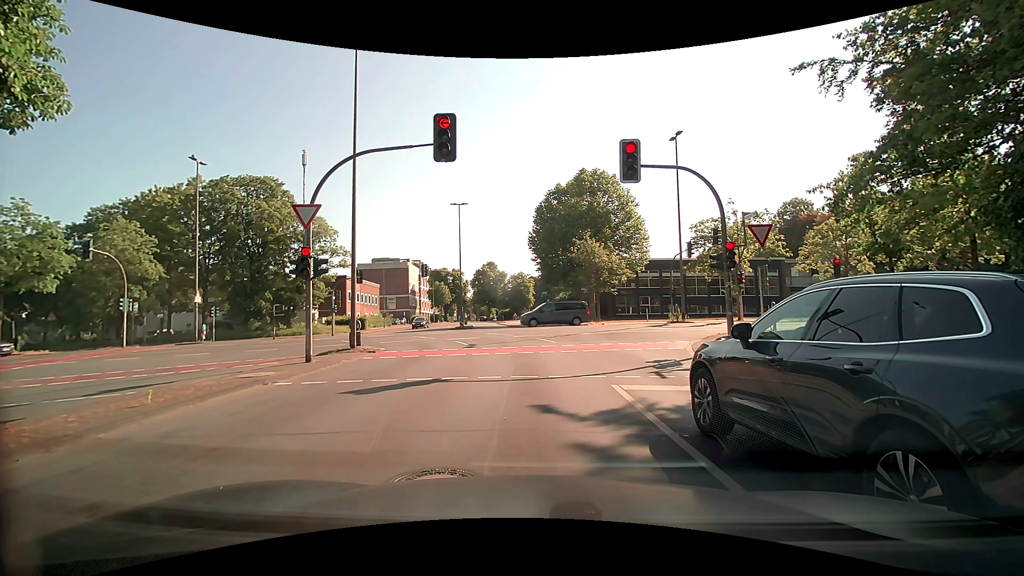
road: tertiary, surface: asphalt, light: Day
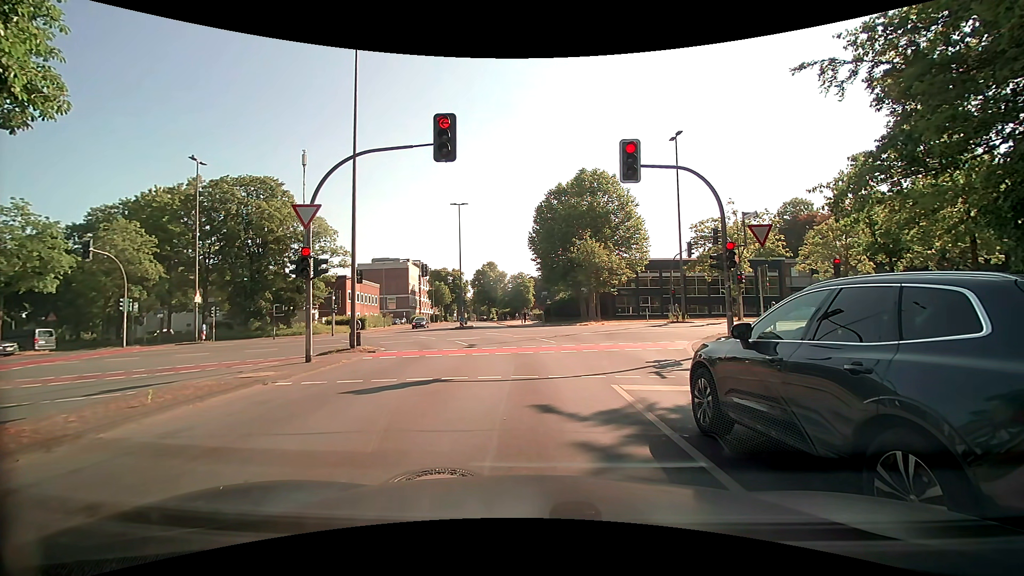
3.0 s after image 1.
(0.0, 0.0) m; 0°
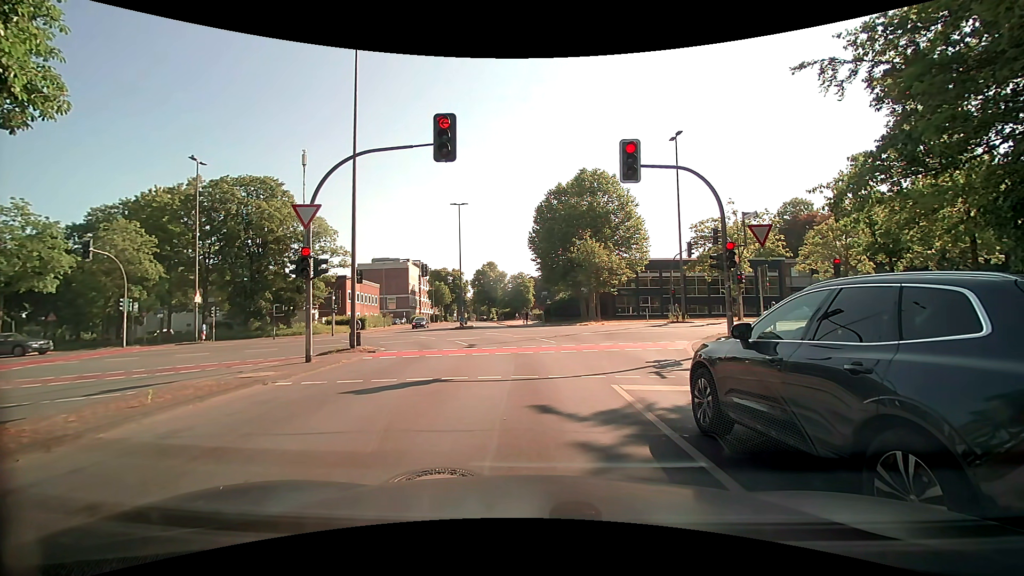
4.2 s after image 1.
(0.0, 0.0) m; 0°
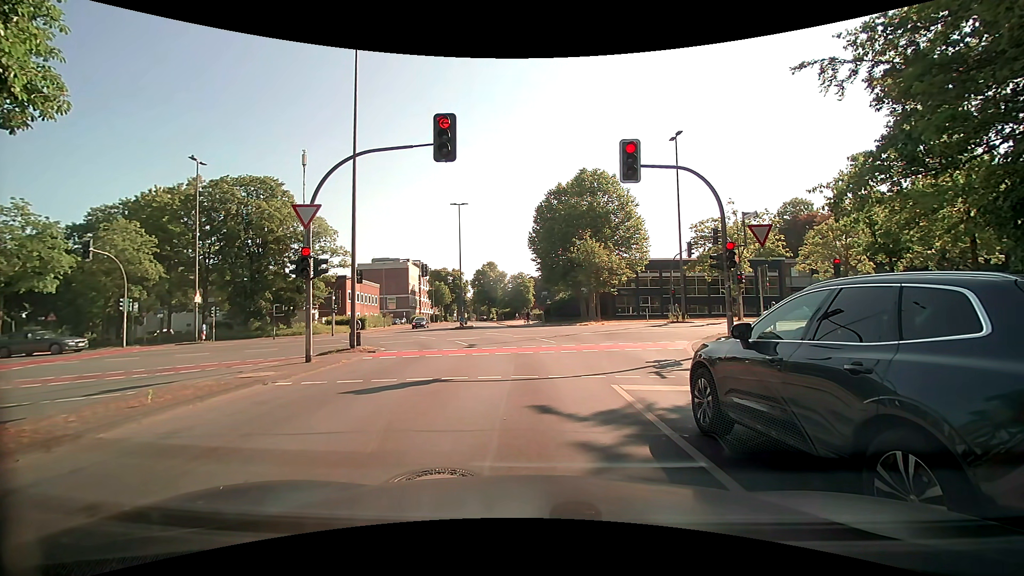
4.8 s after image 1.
(0.0, 0.0) m; 0°
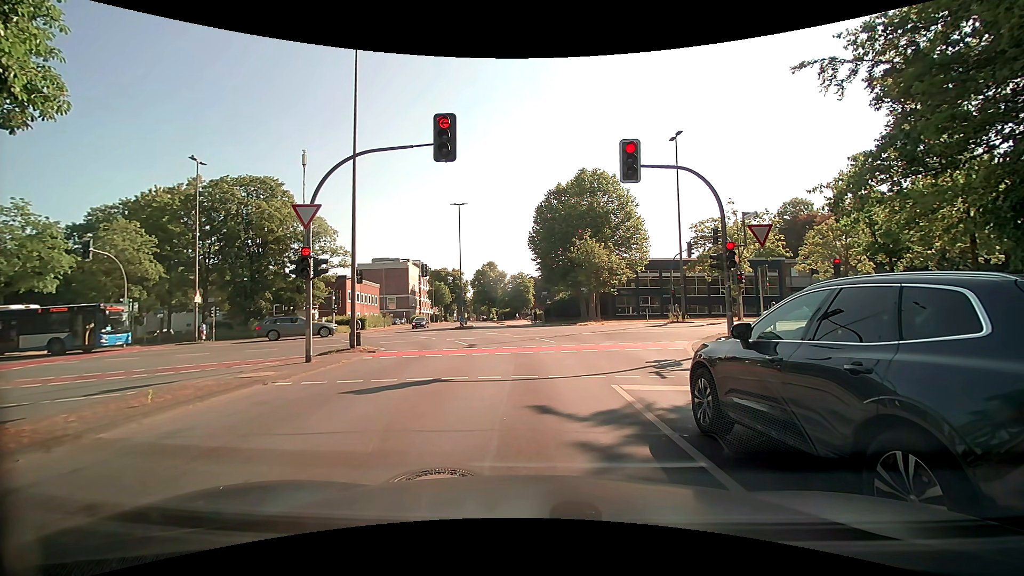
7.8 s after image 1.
(0.0, 0.0) m; 0°
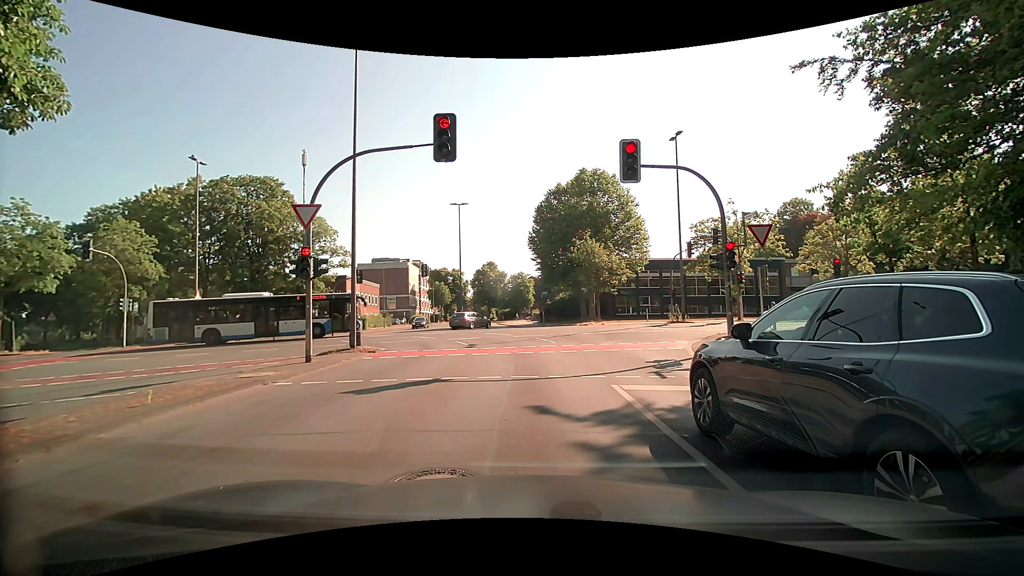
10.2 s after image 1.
(0.0, 0.0) m; 0°
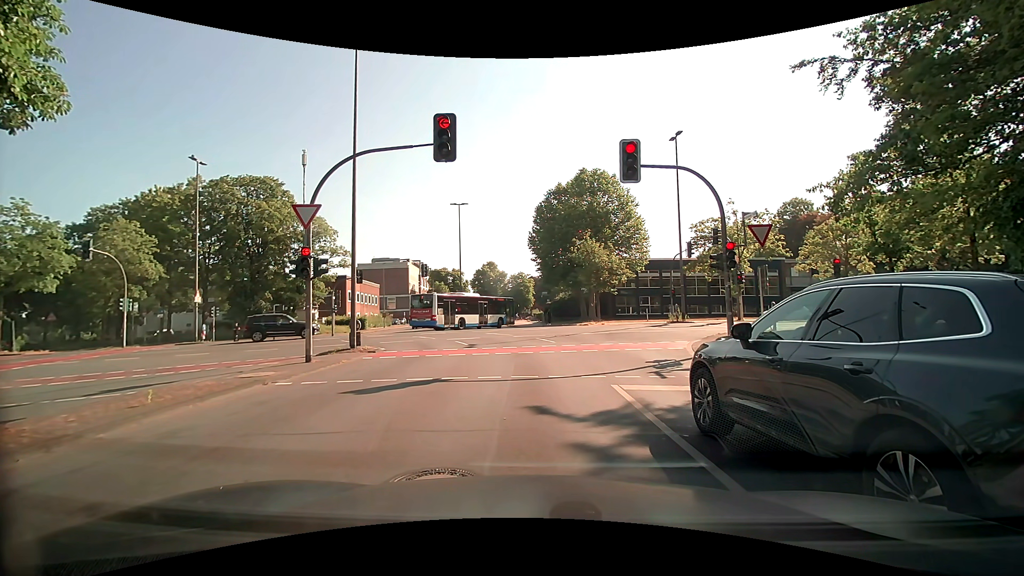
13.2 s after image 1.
(0.0, 0.0) m; 0°
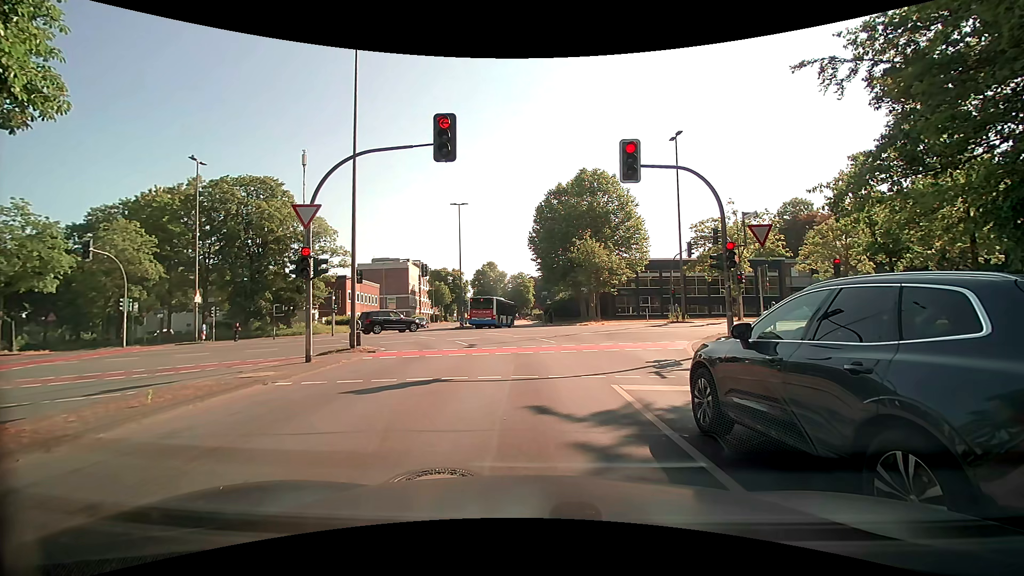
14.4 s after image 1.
(0.0, 0.0) m; 0°
(0, +10) (-1, +20) (-5, +29) (-12, +36) (-21, +40) (-31, +40) (-41, +39) (-51, +38) (-60, +37) (-70, +35) m
